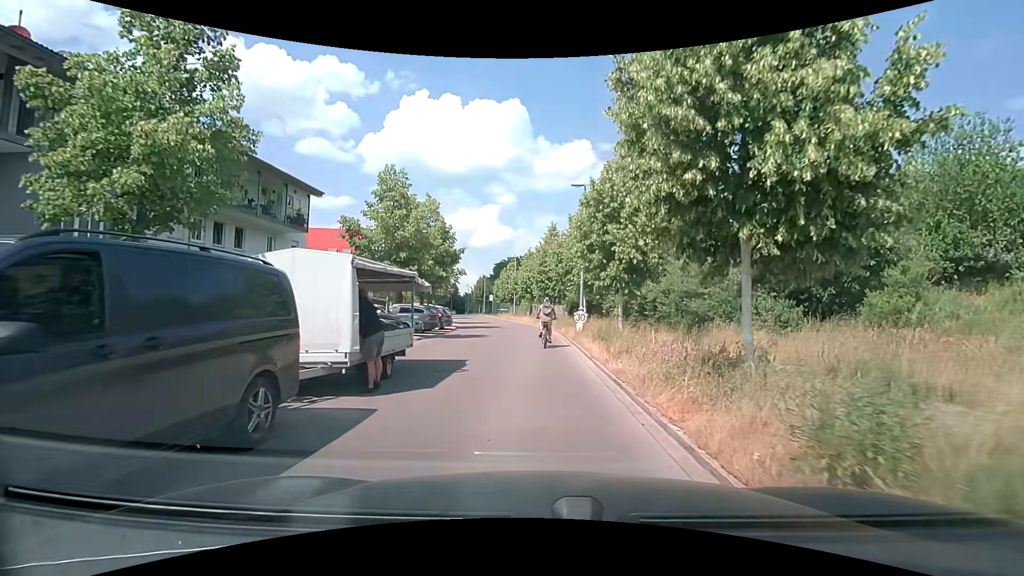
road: residential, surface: asphalt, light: Day
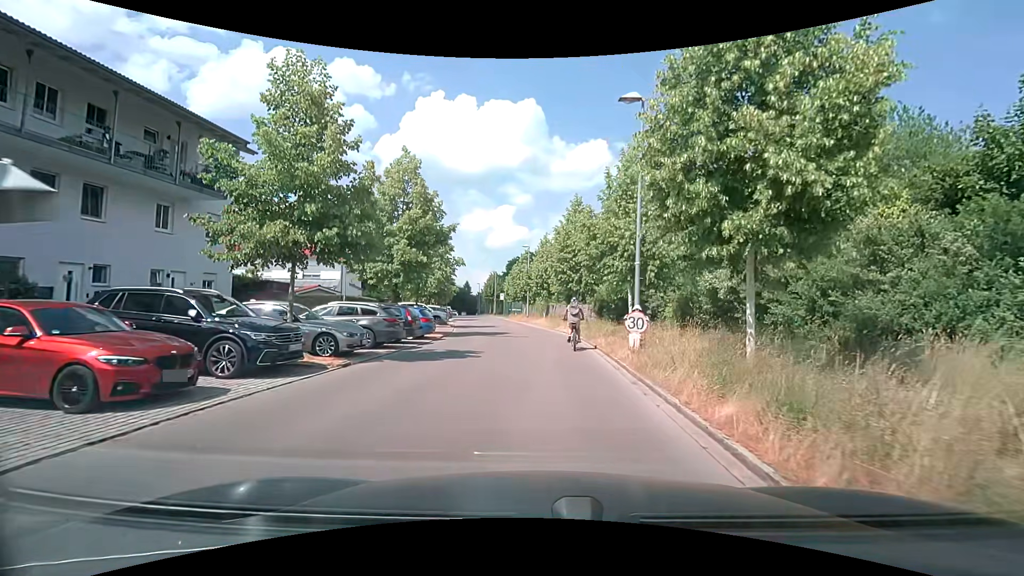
(-0.2, +10.3) m; -2°
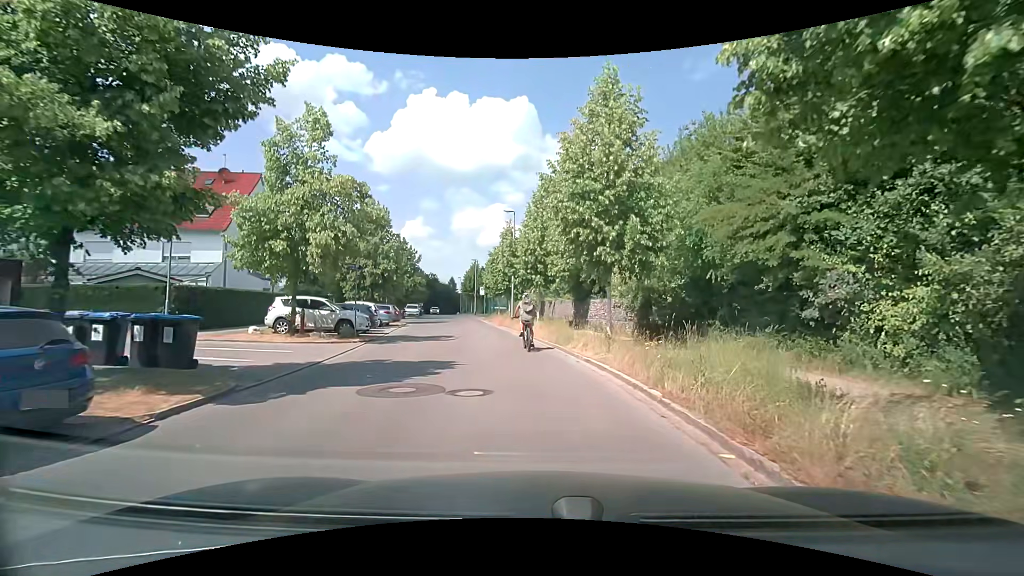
(0.0, +17.3) m; +1°
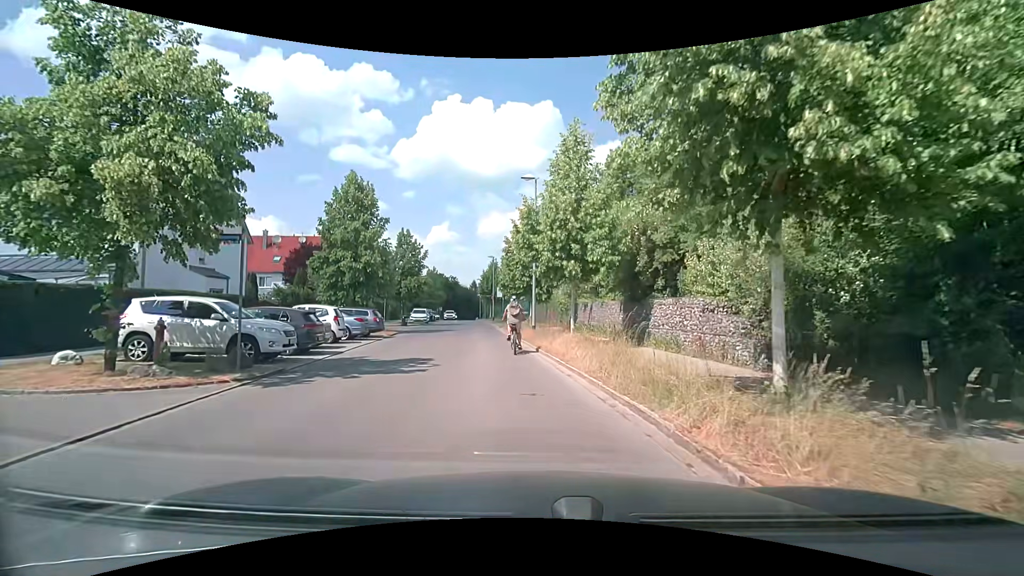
(-0.3, +9.3) m; -2°
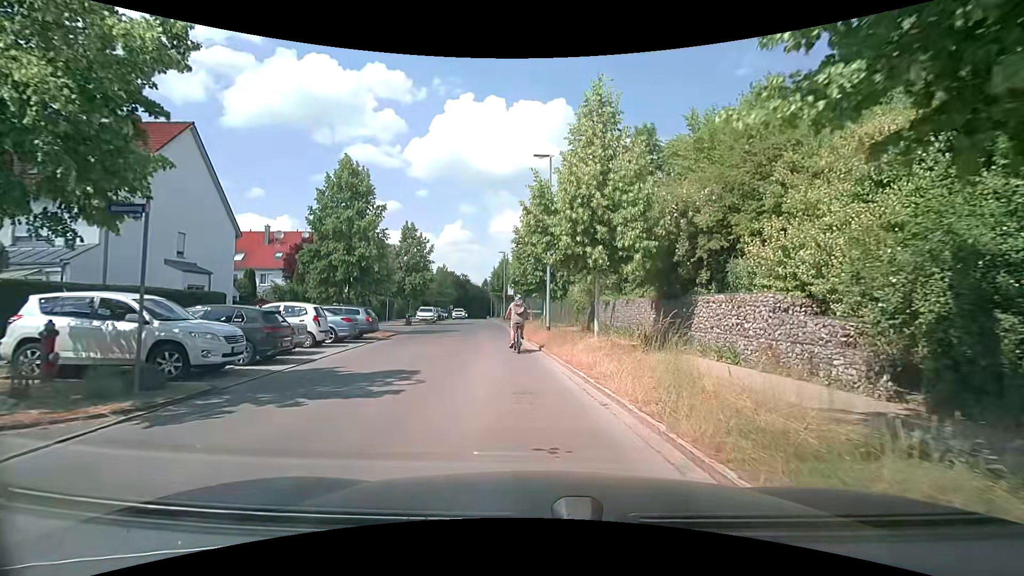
(-0.1, +3.2) m; -3°
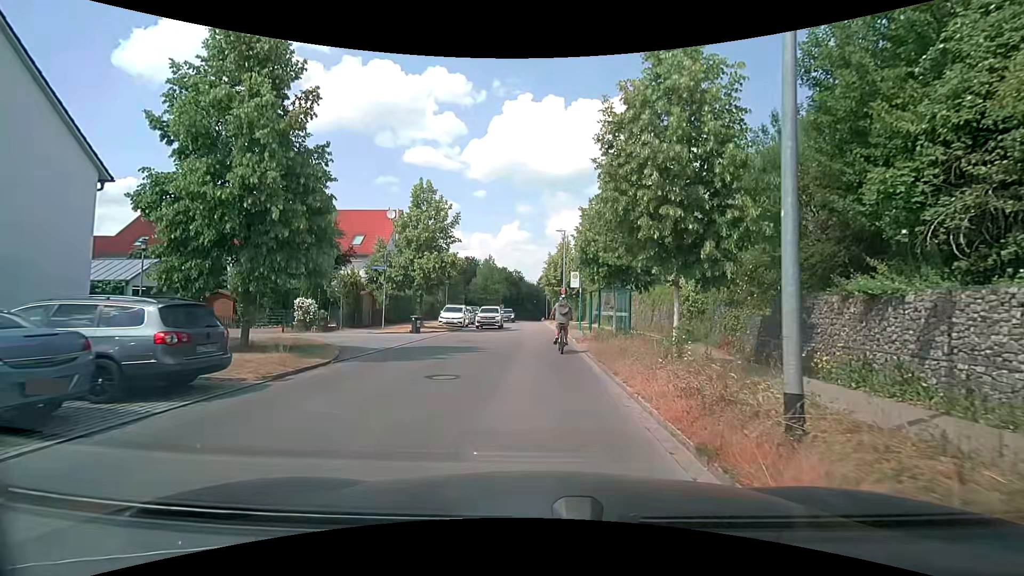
(-1.0, +15.4) m; -6°
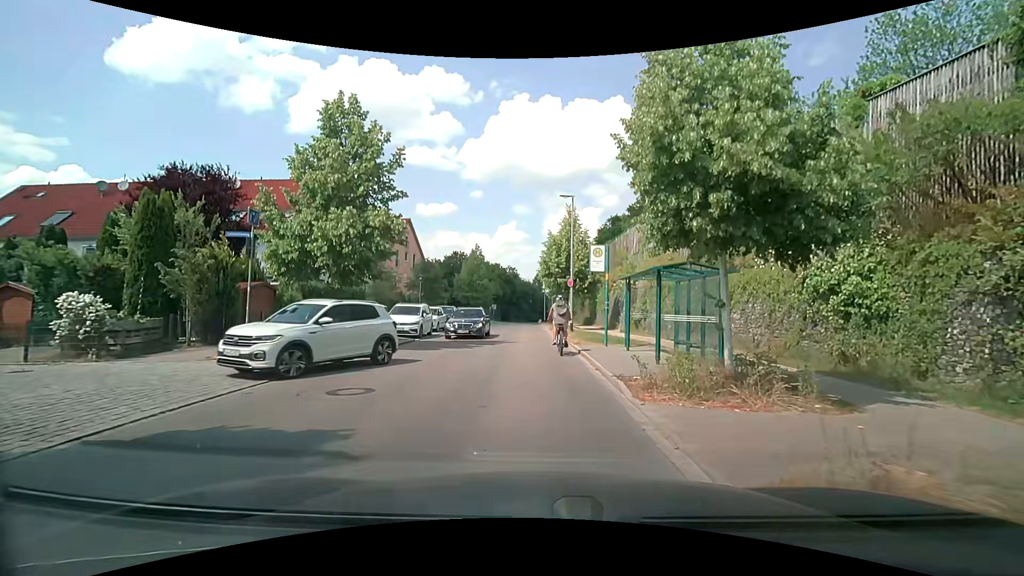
(0.0, +12.5) m; 0°
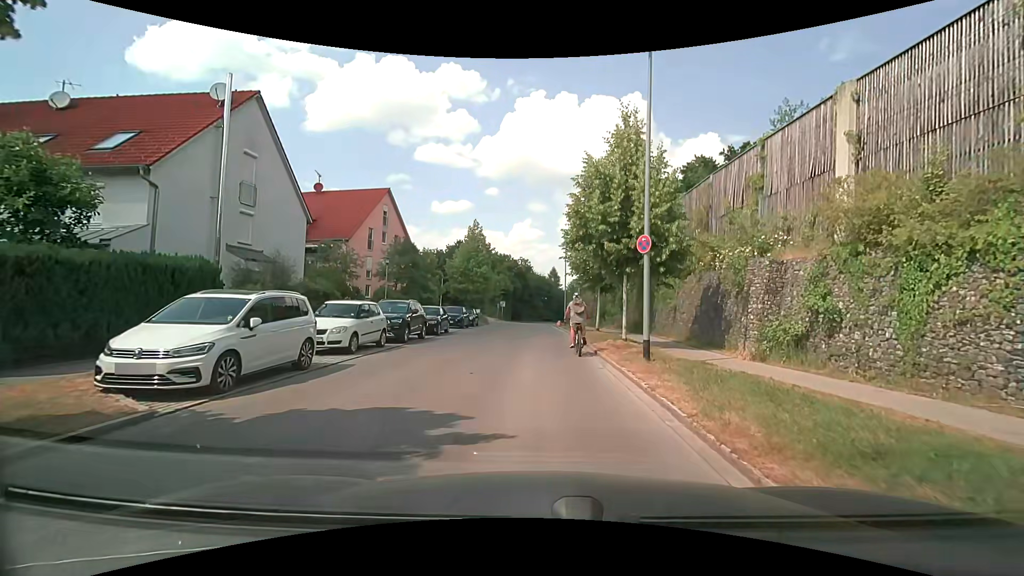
(0.0, +15.7) m; -1°
(0, +10) (0, +20) (0, +30) (0, +40) (0, +50) (0, +60) (0, +70) (+1, +80) (+1, +90) (+2, +100) m
